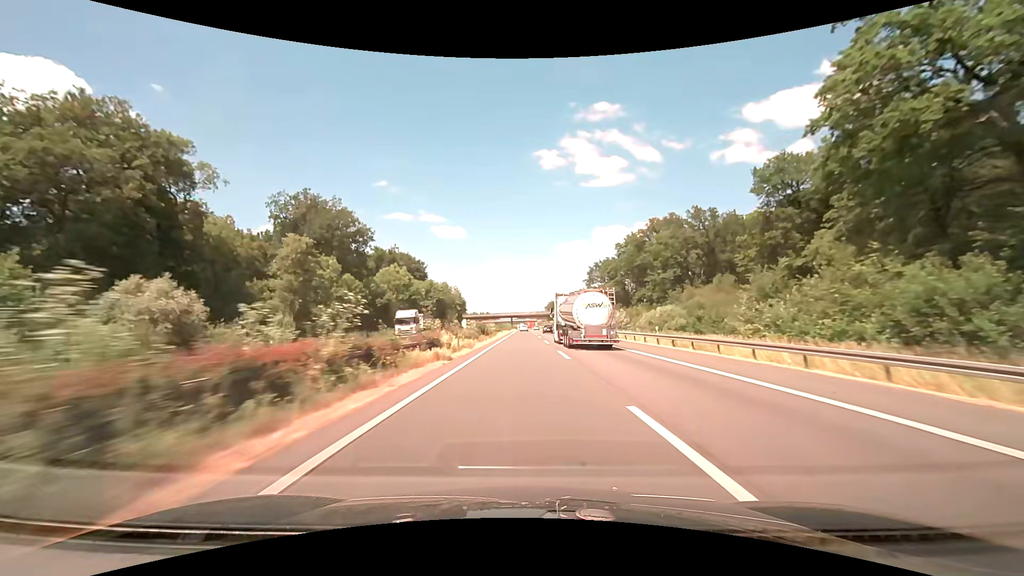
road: motorway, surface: asphalt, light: Day
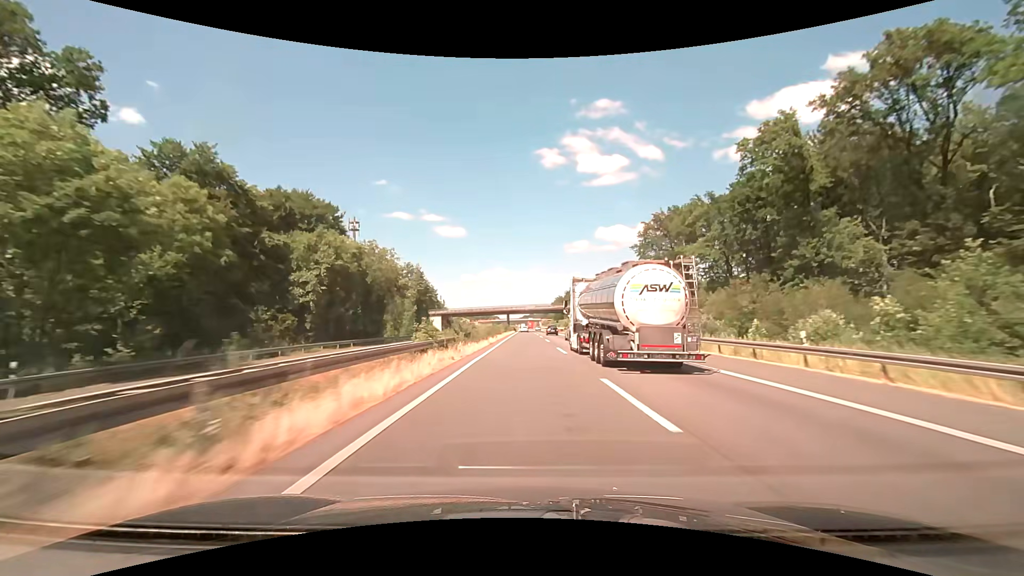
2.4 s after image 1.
(-0.2, +67.8) m; 0°
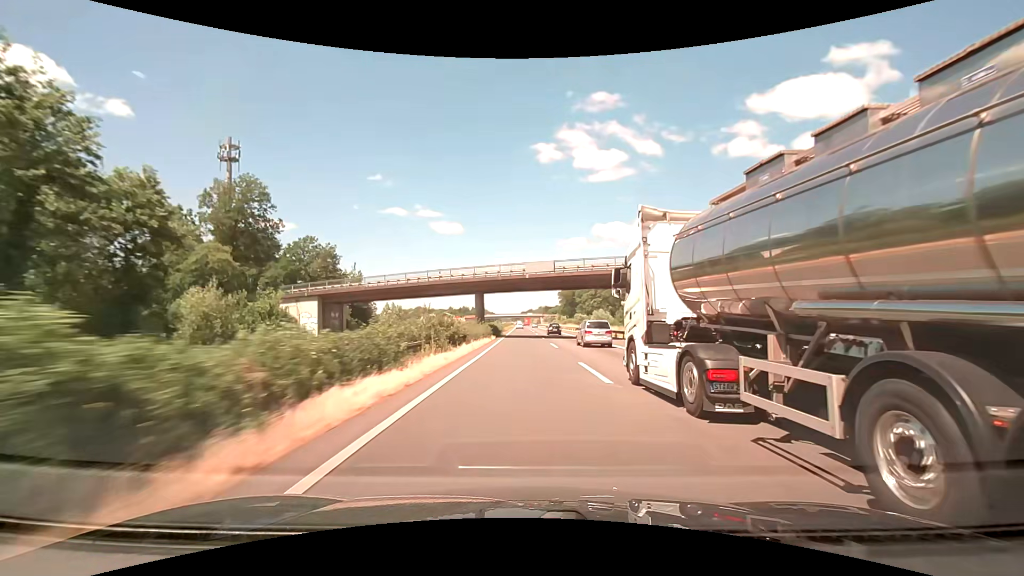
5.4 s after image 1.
(+0.1, +84.6) m; 0°
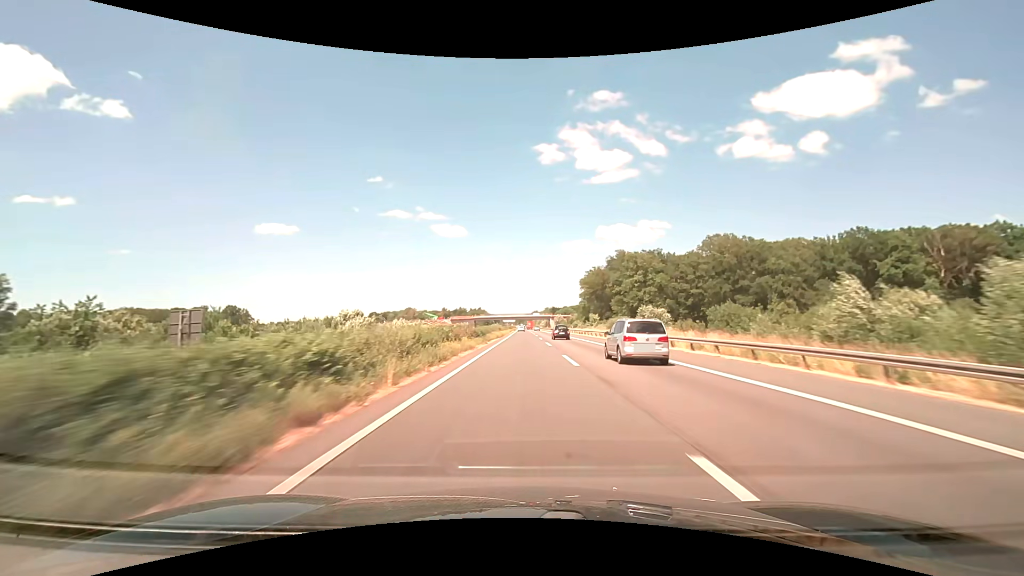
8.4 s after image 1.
(+0.1, +84.2) m; 0°
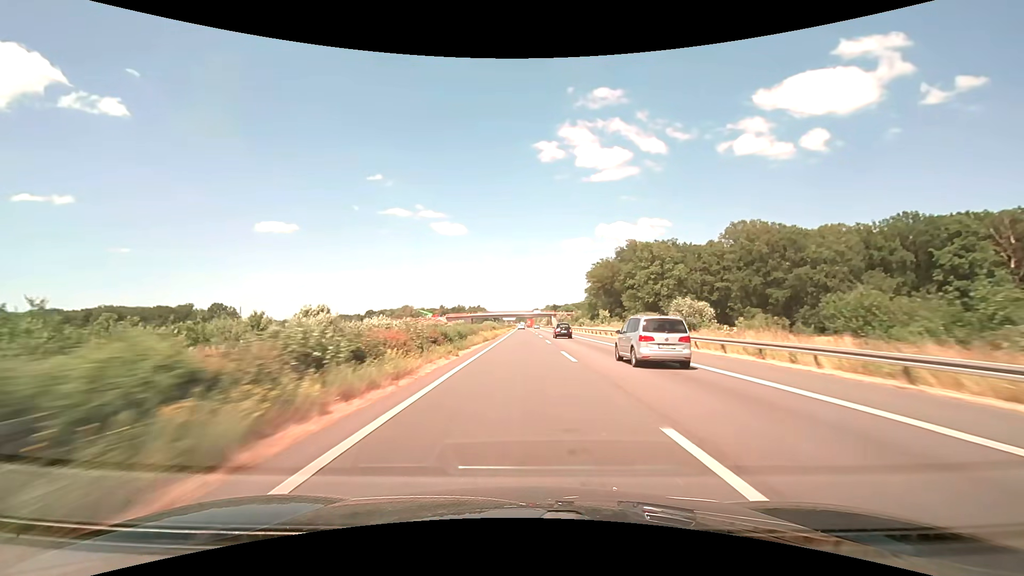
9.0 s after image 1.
(-0.1, +16.7) m; 0°
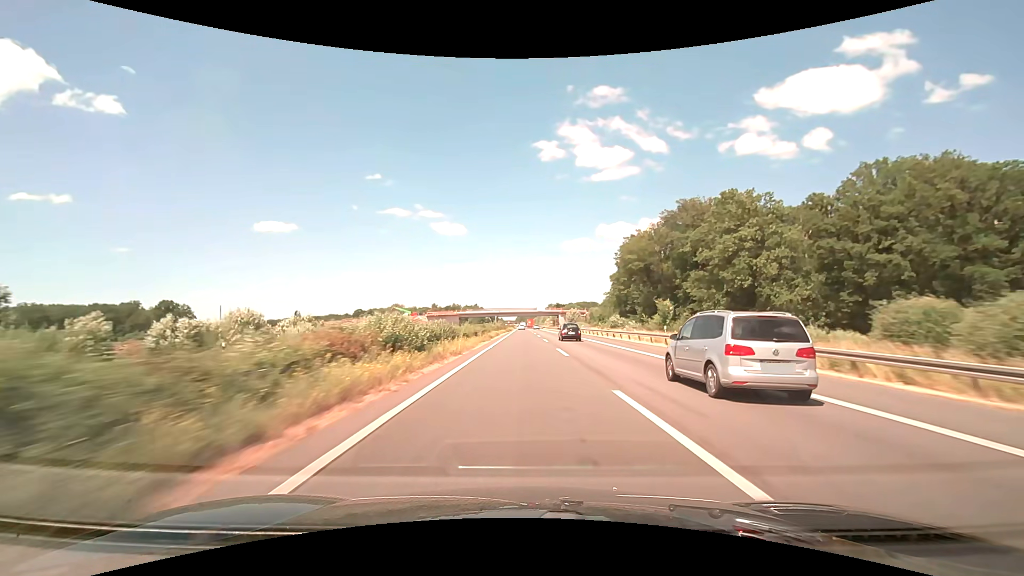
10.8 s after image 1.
(+0.1, +50.2) m; 0°
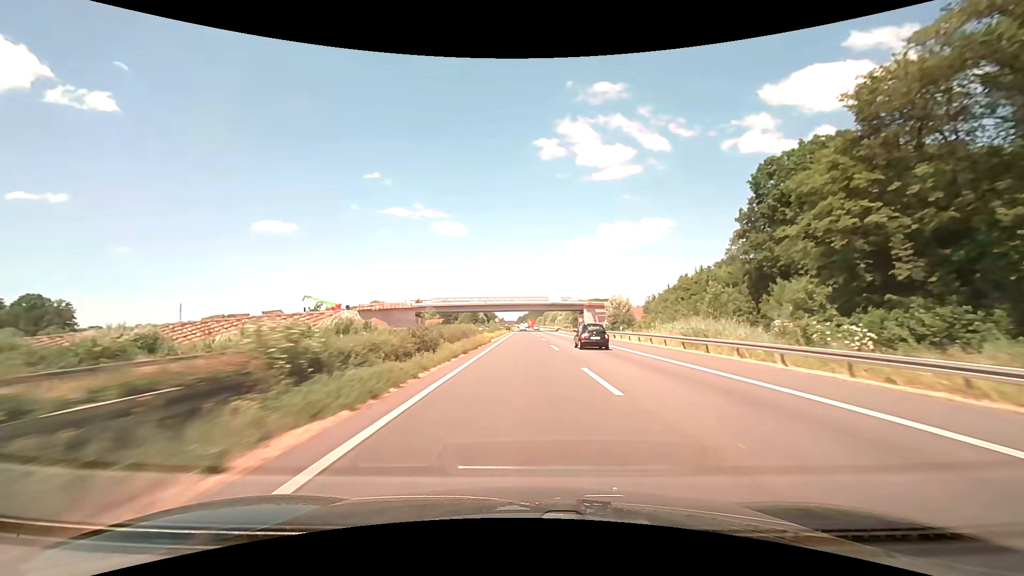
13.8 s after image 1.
(-0.2, +84.0) m; 0°
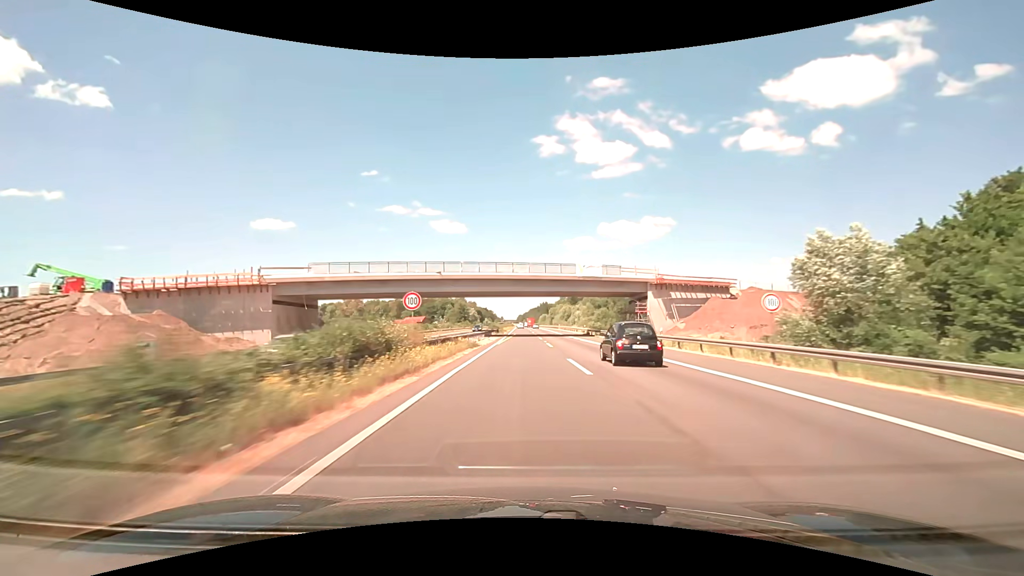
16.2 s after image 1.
(-0.1, +67.6) m; 0°
(0, +10) (0, +20) (0, +30) (0, +40) (0, +50) (0, +60) (0, +70) (0, +80) (0, +90) (0, +100) m
